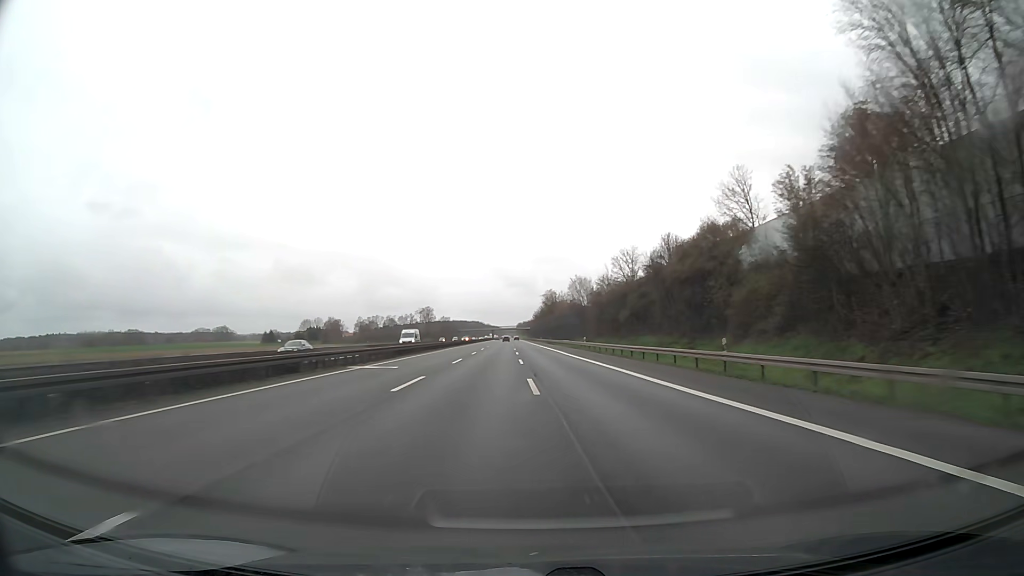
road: motorway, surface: asphalt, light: Day
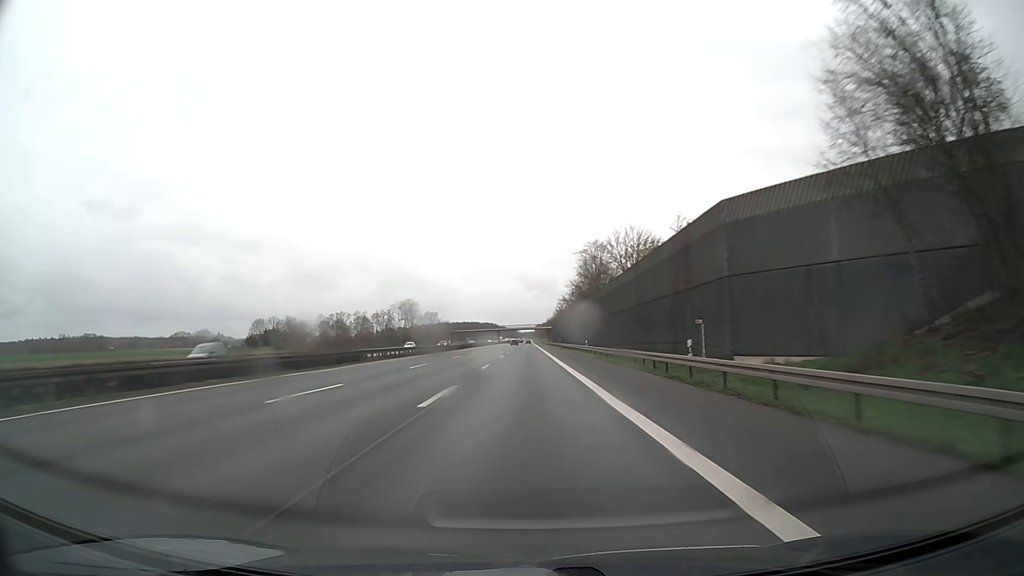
(-0.1, +111.0) m; -1°
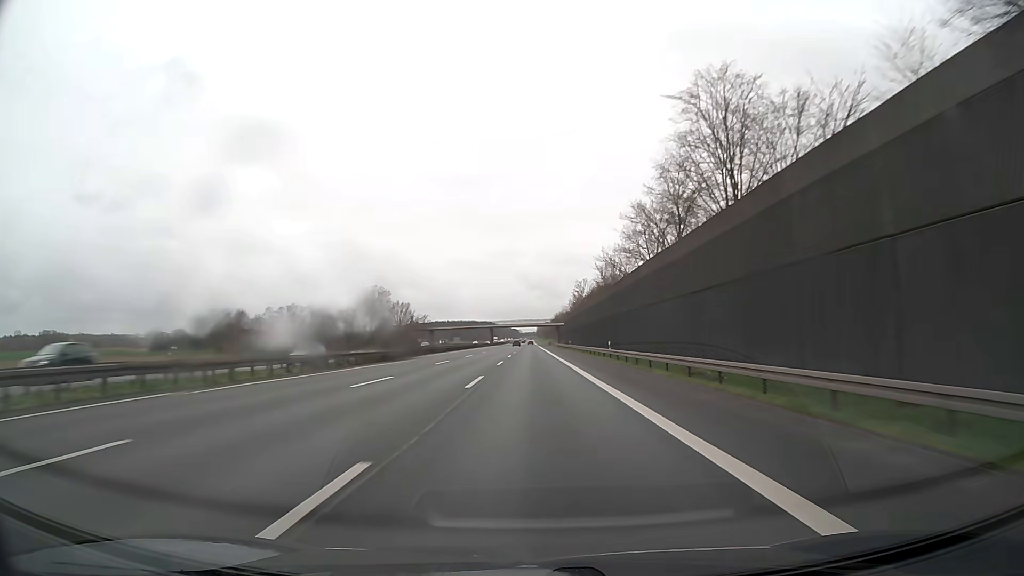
(-0.6, +66.6) m; 0°
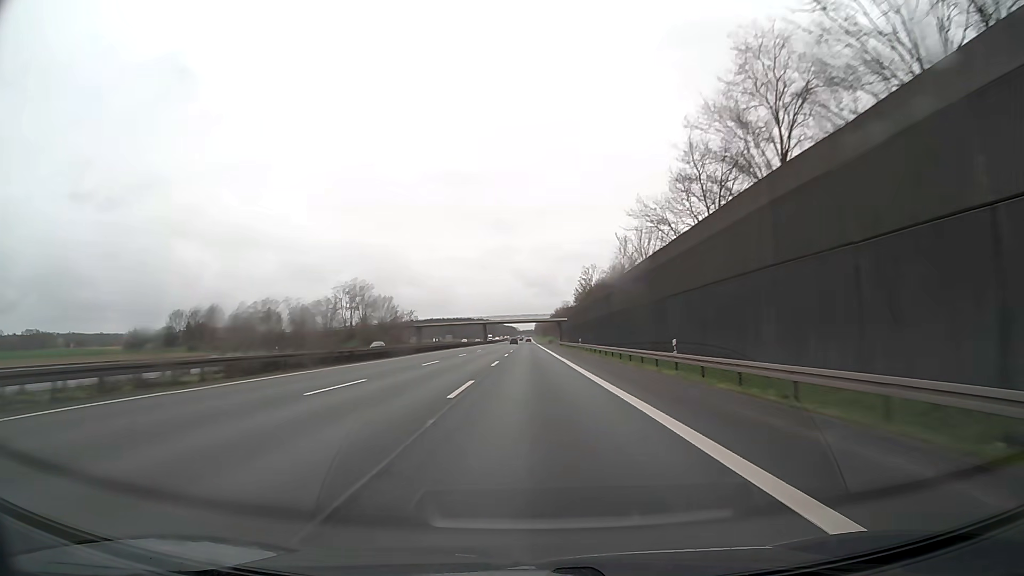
(+0.1, +22.2) m; 0°
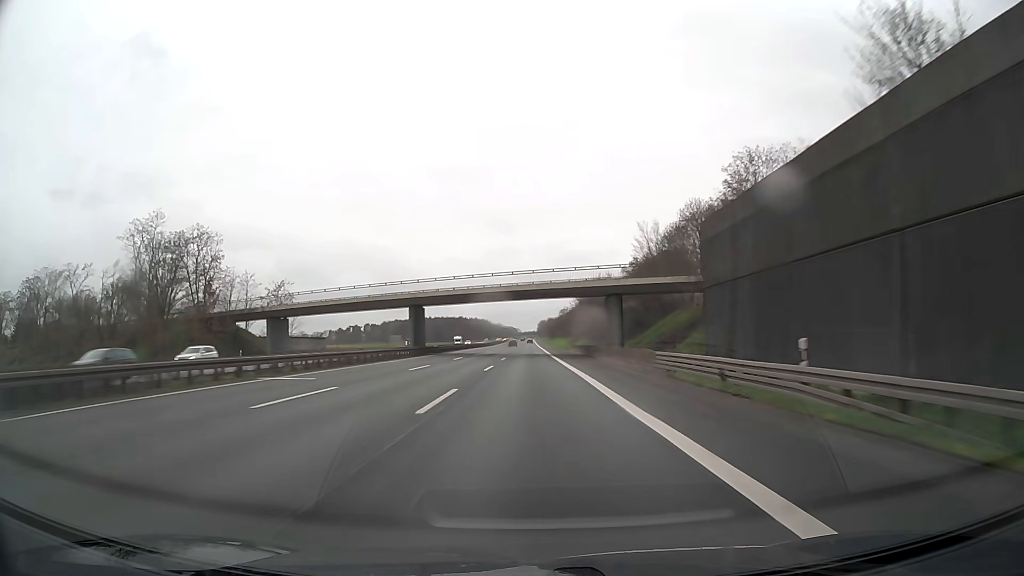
(+0.2, +111.0) m; 0°
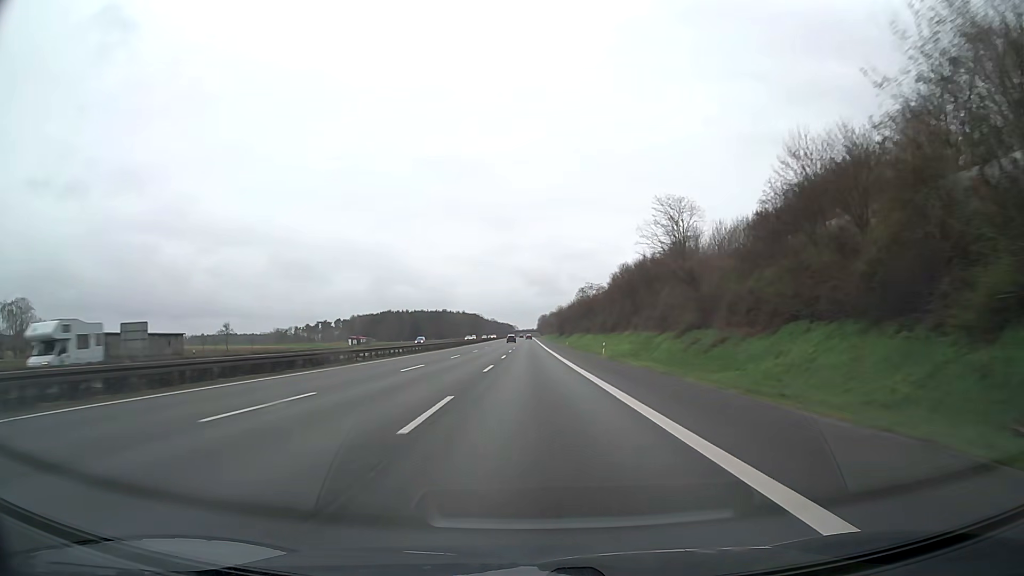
(+0.3, +111.0) m; 0°
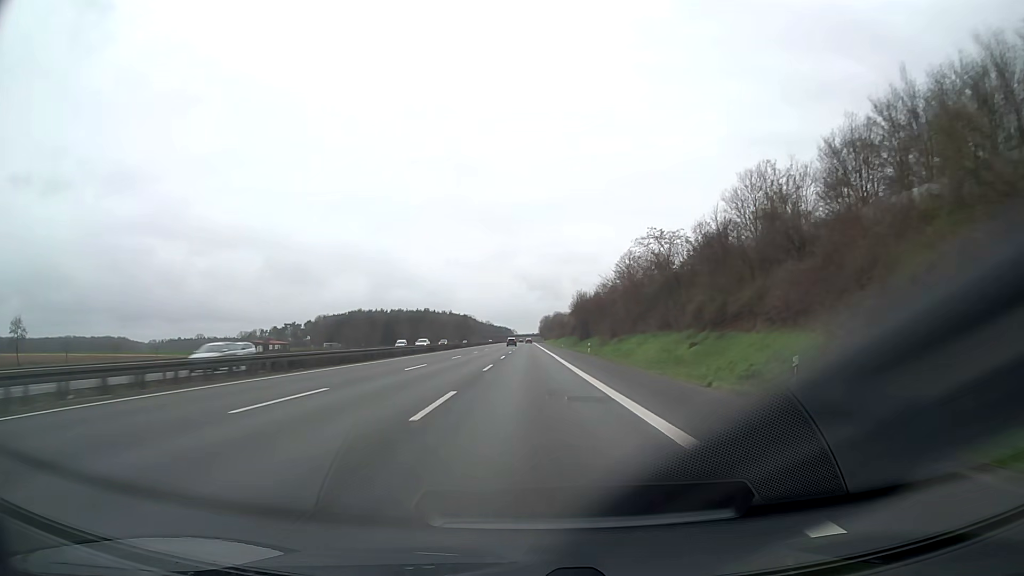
(0.0, +88.8) m; 0°
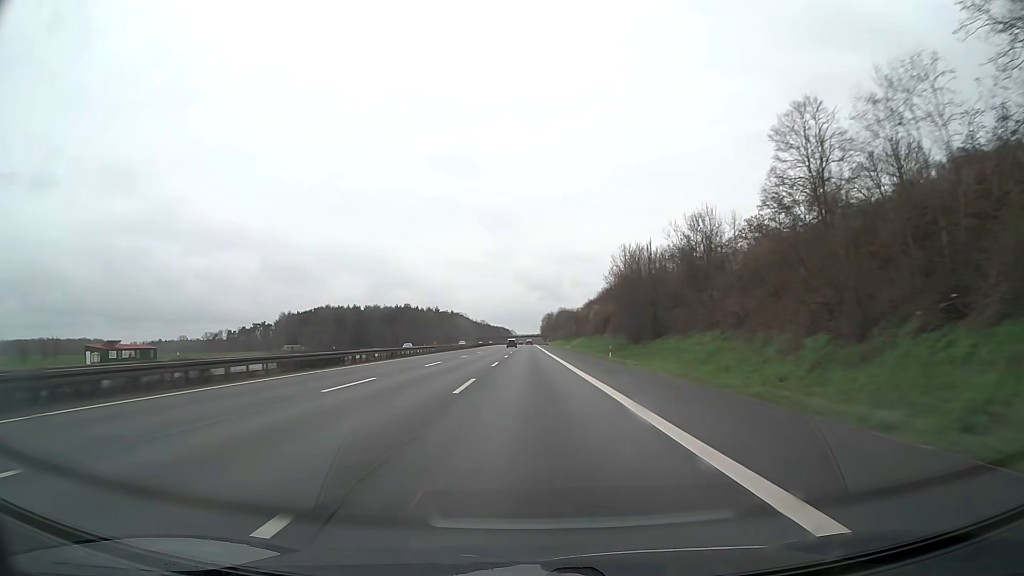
(-0.1, +66.5) m; 0°
(0, +10) (0, +20) (0, +30) (0, +40) (0, +50) (0, +60) (0, +70) (0, +80) (0, +90) (0, +100) m
